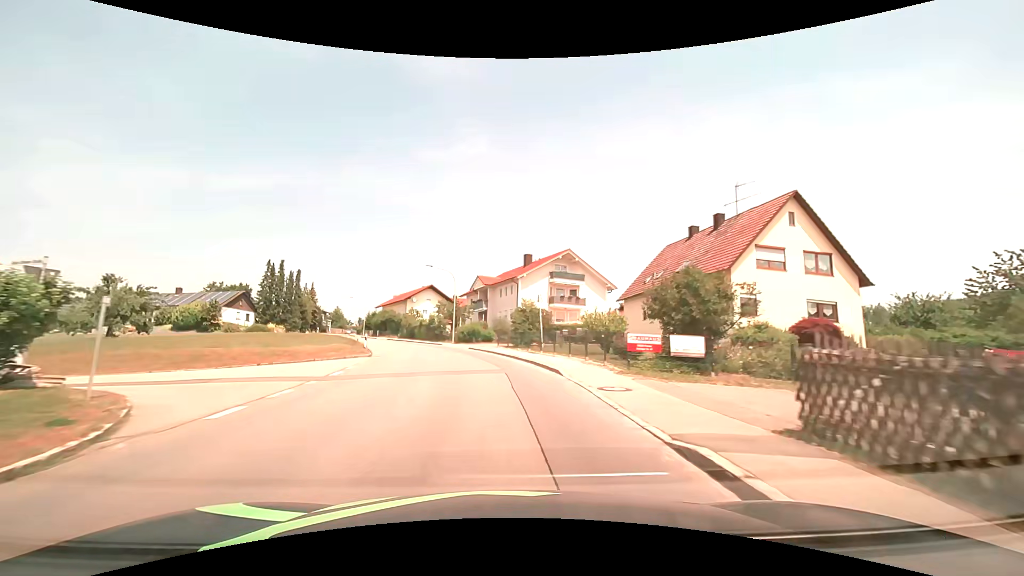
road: tertiary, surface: asphalt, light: Day
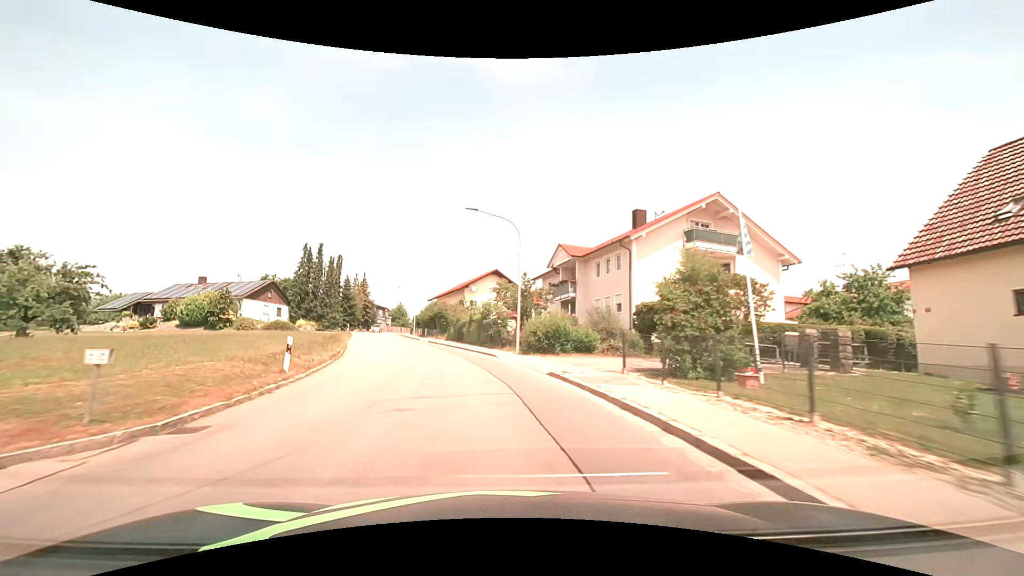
(-1.6, +22.5) m; -9°
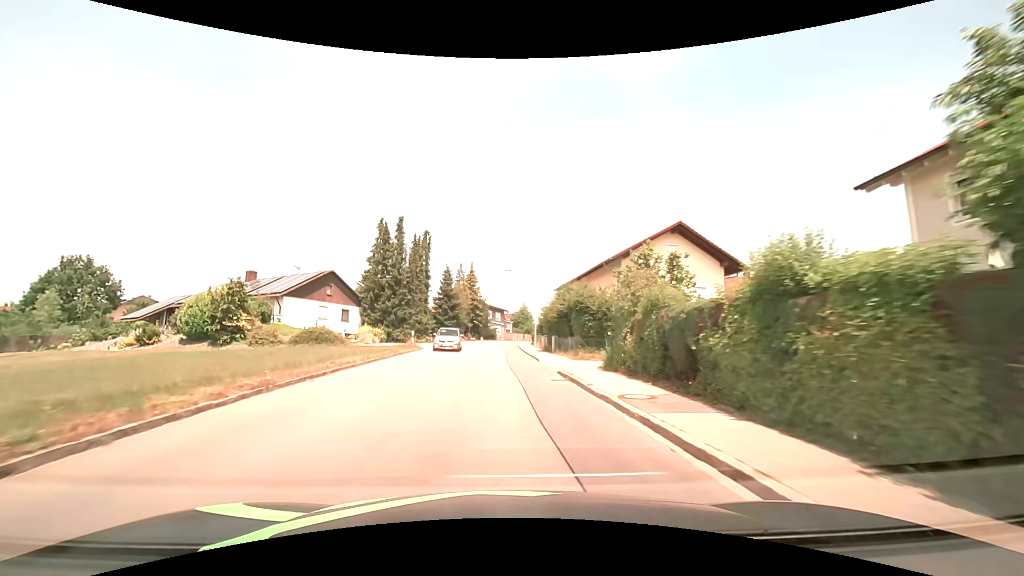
(-4.0, +29.9) m; -14°
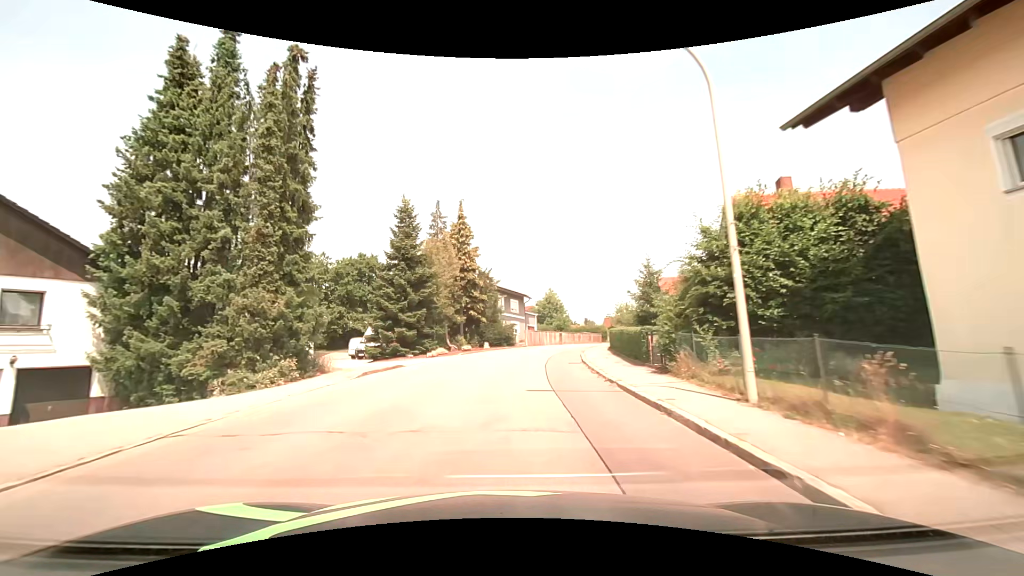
(-1.2, +38.1) m; -2°
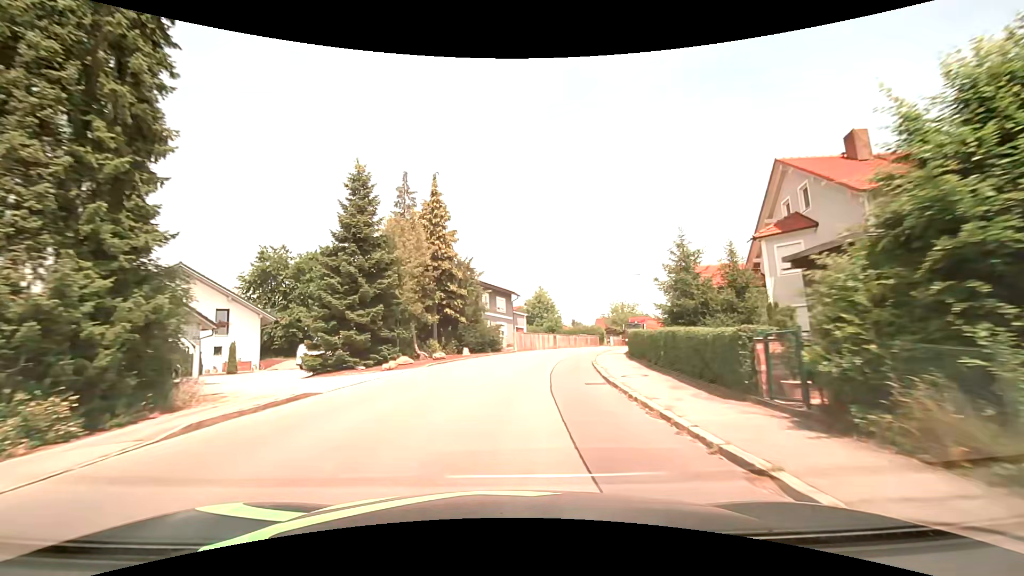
(+0.1, +7.6) m; +1°
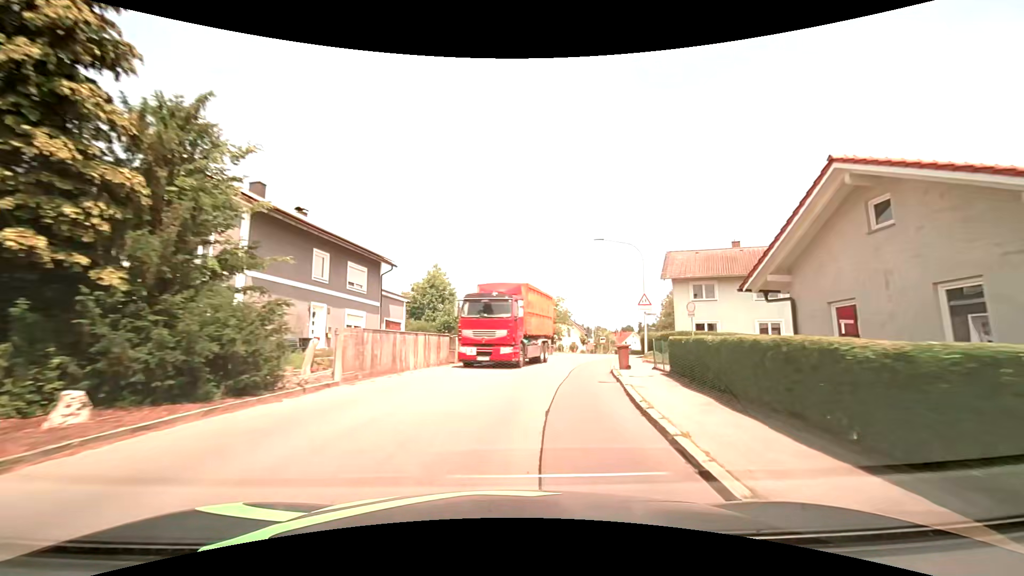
(+1.8, +22.8) m; +10°
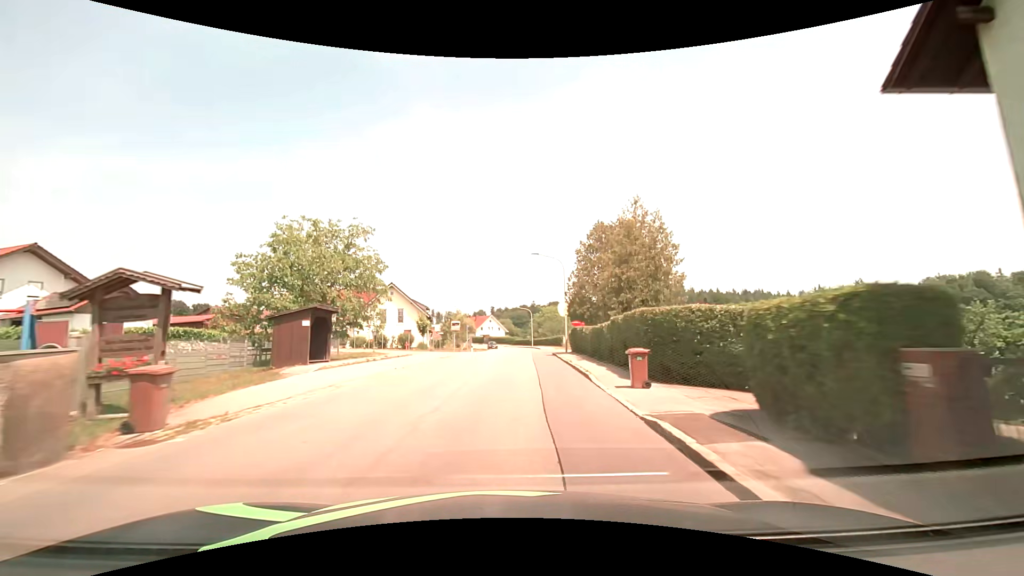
(+7.2, +37.5) m; +18°
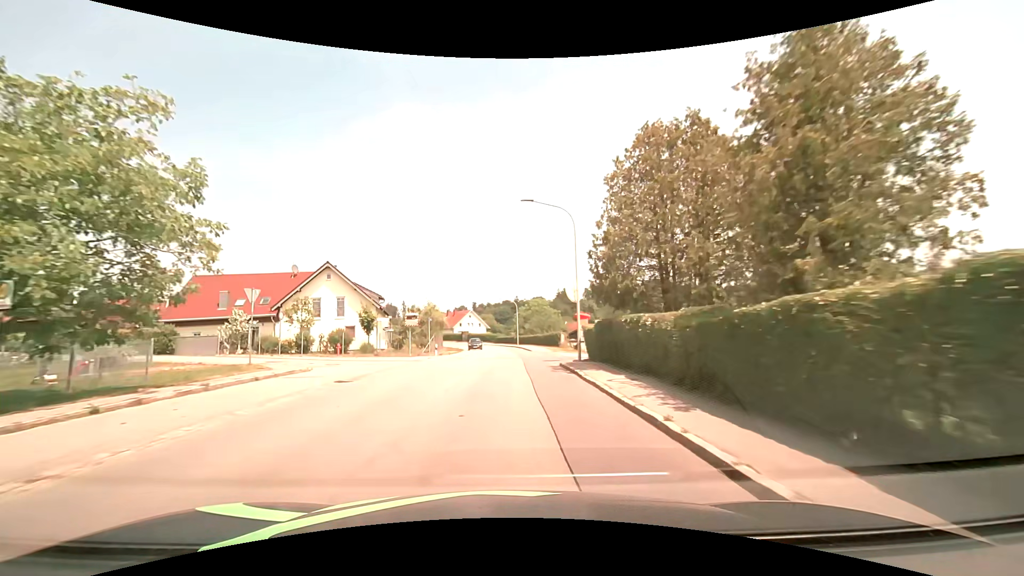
(+0.2, +15.5) m; +1°
(0, +10) (0, +20) (0, +30) (0, +40) (0, +50) (-1, +60) (-1, +70) (-2, +80) (-3, +90) (-5, +100) m
